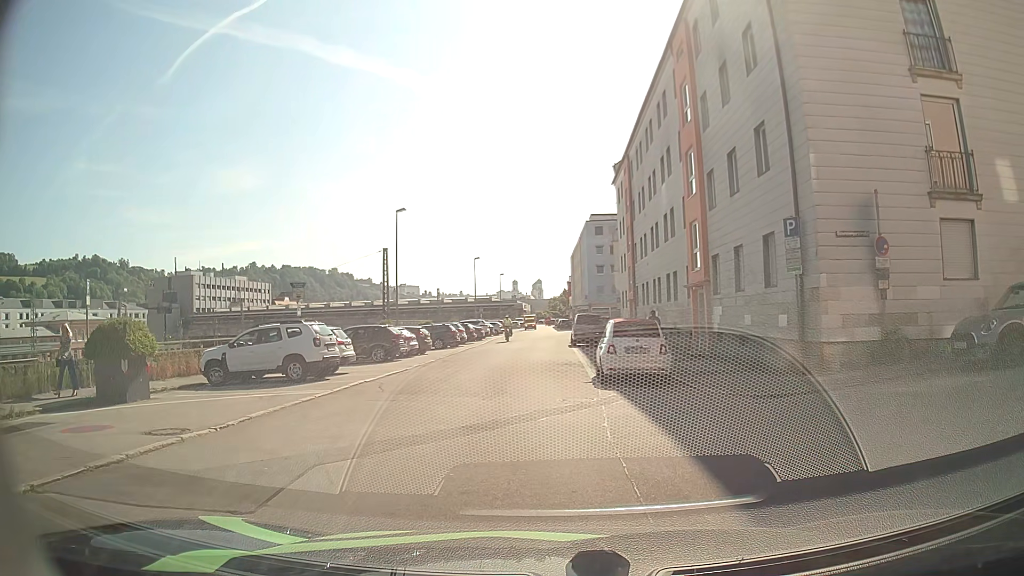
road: residential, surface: asphalt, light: Day
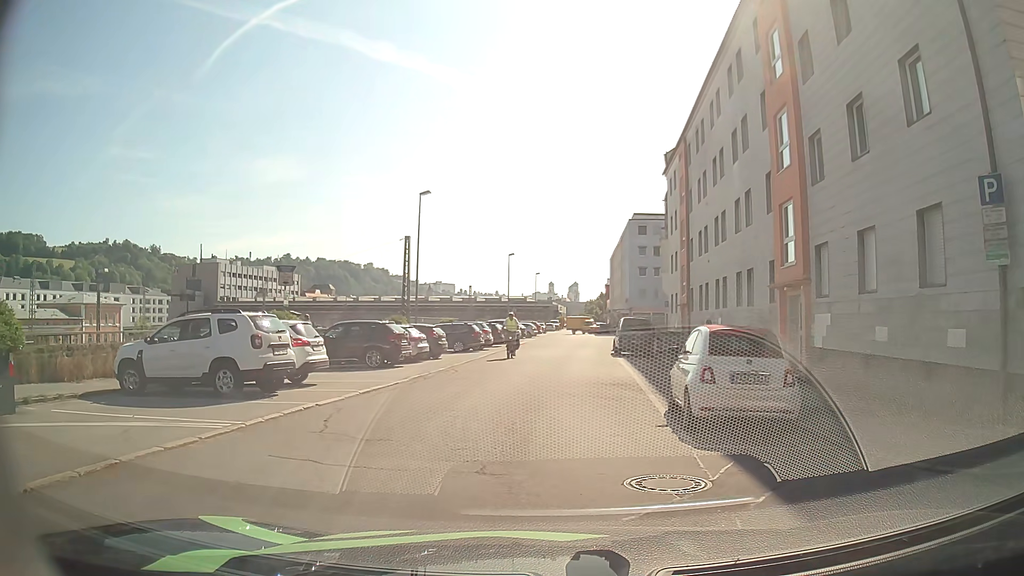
(-0.2, +6.1) m; -3°
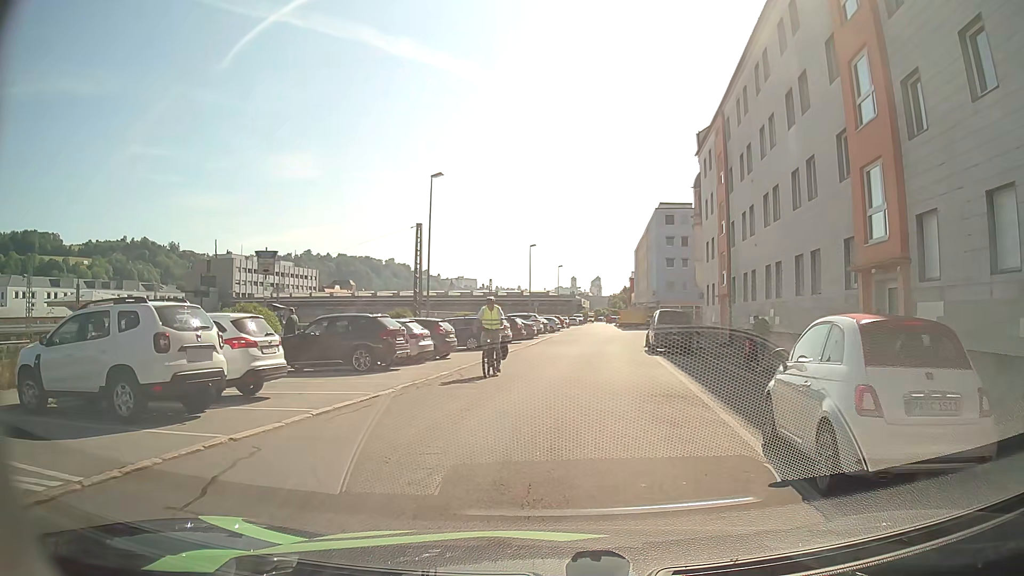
(-0.1, +4.2) m; -1°
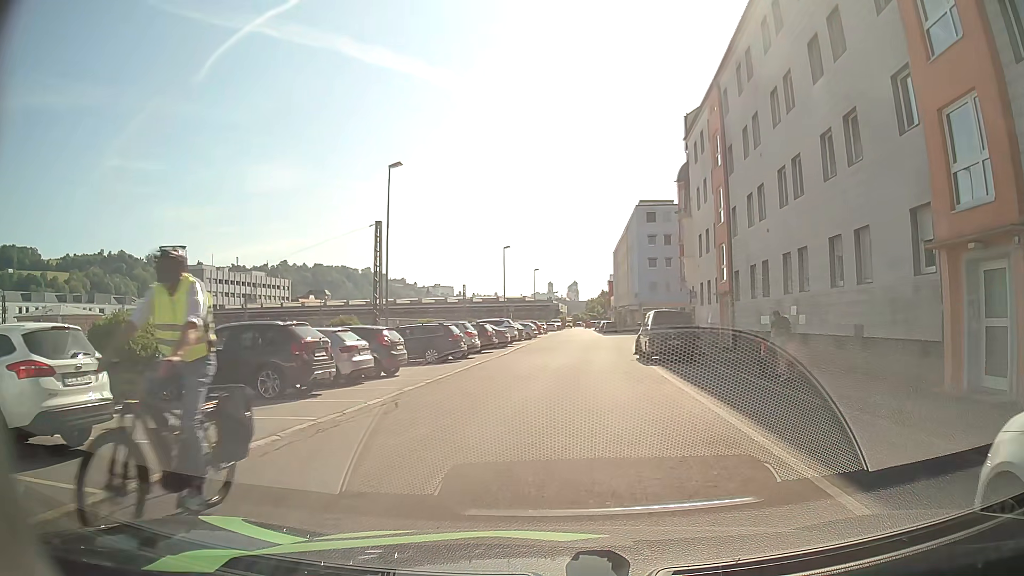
(0.0, +4.9) m; 0°
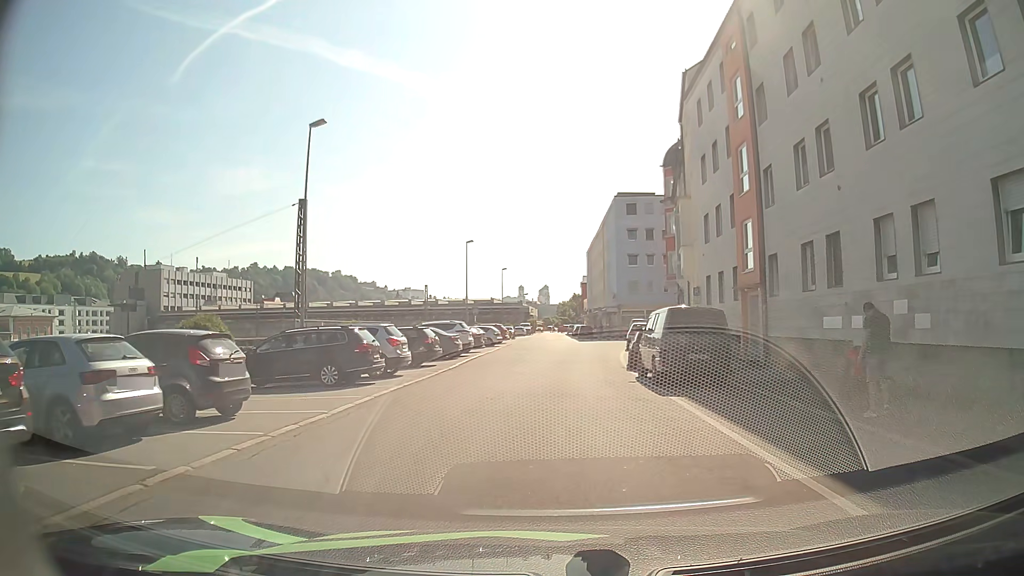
(+0.4, +8.8) m; +3°
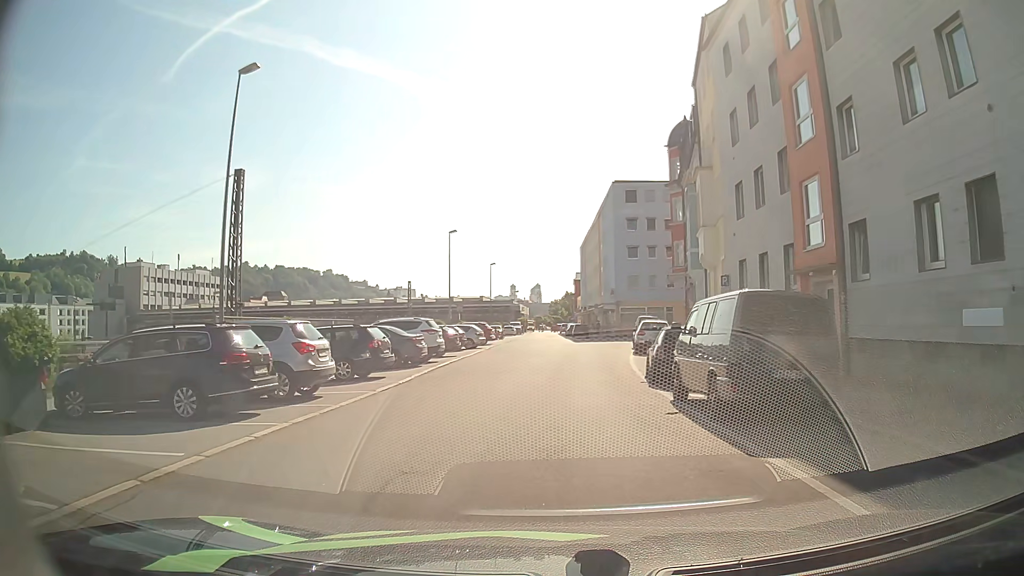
(+0.1, +6.8) m; +1°
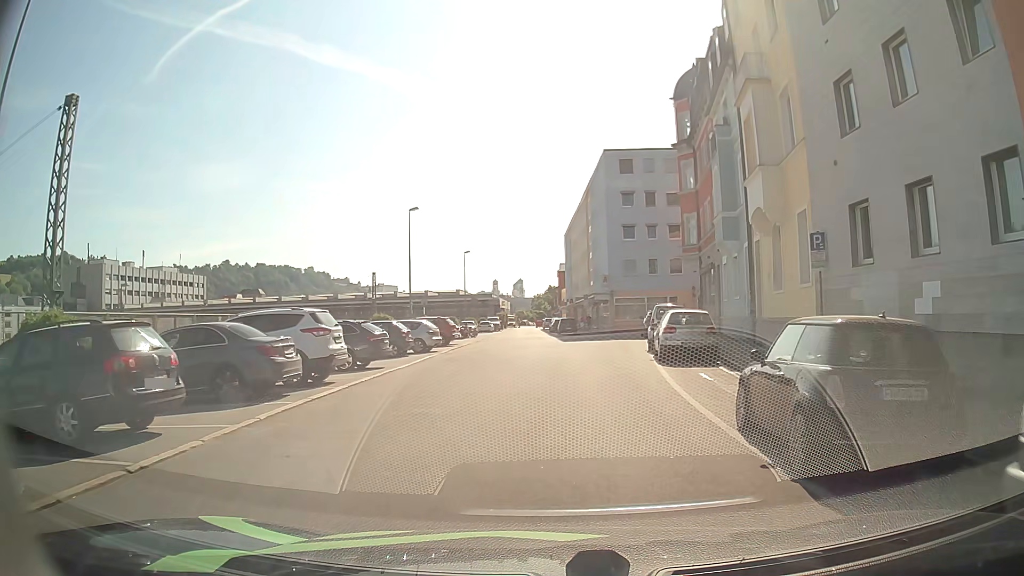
(+0.2, +10.8) m; +1°
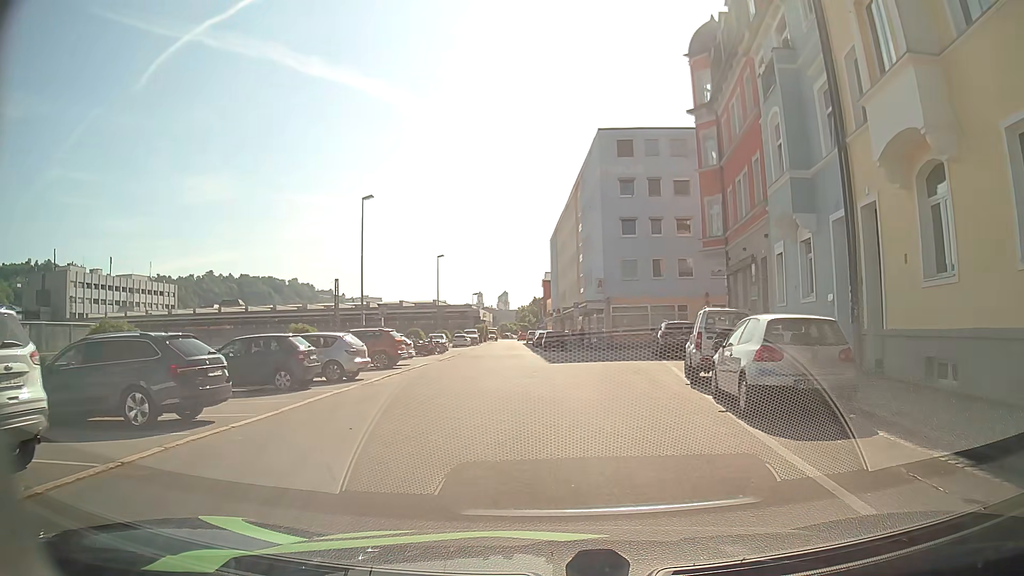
(+0.2, +9.7) m; +2°
